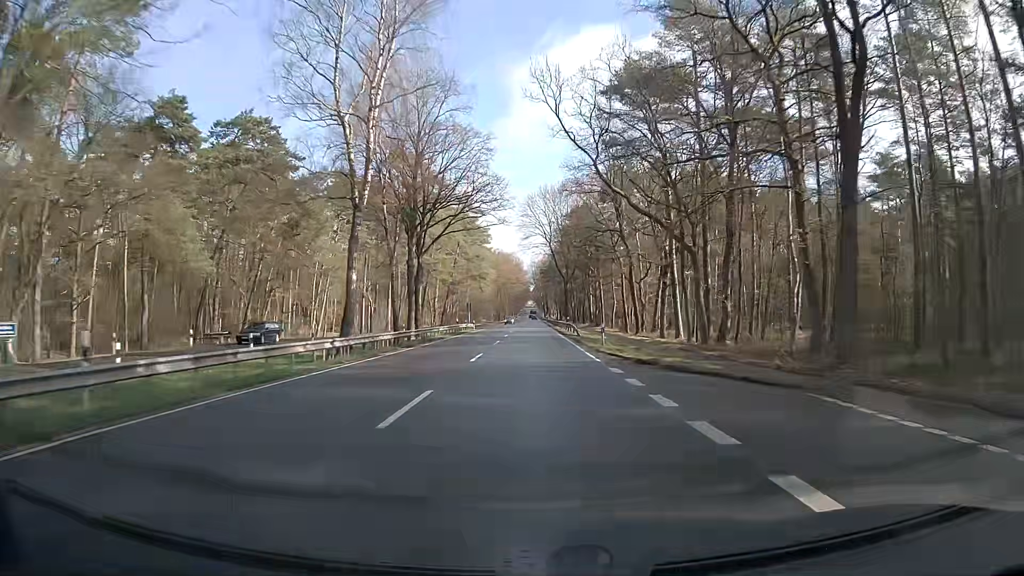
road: primary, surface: asphalt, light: Day
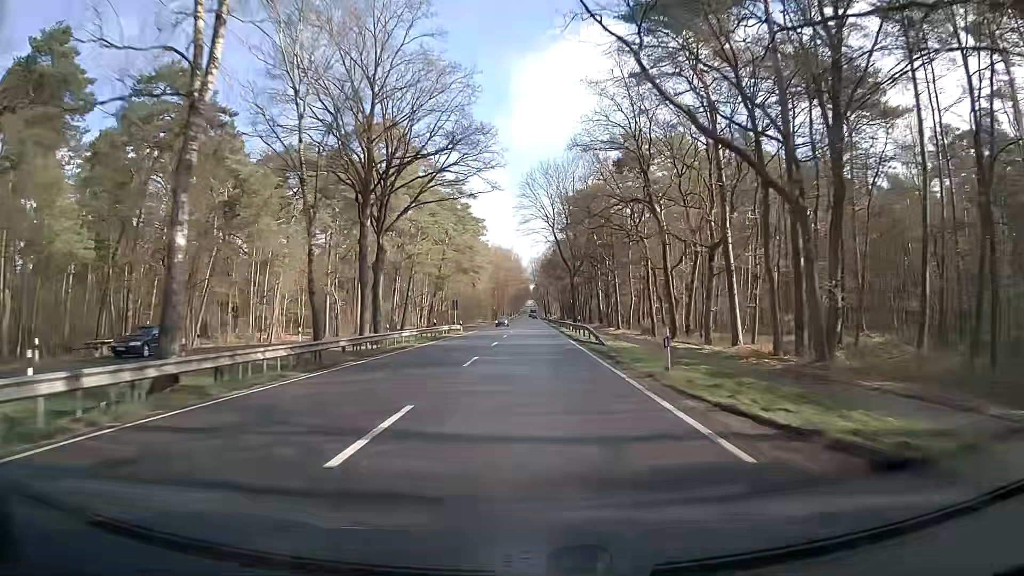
(0.0, +14.3) m; 0°
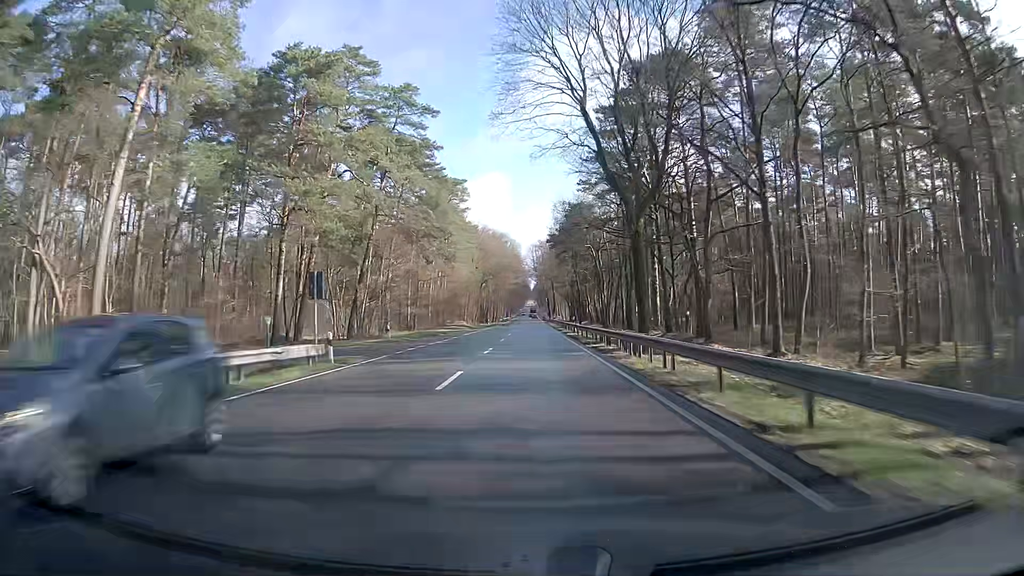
(-0.2, +42.7) m; 0°
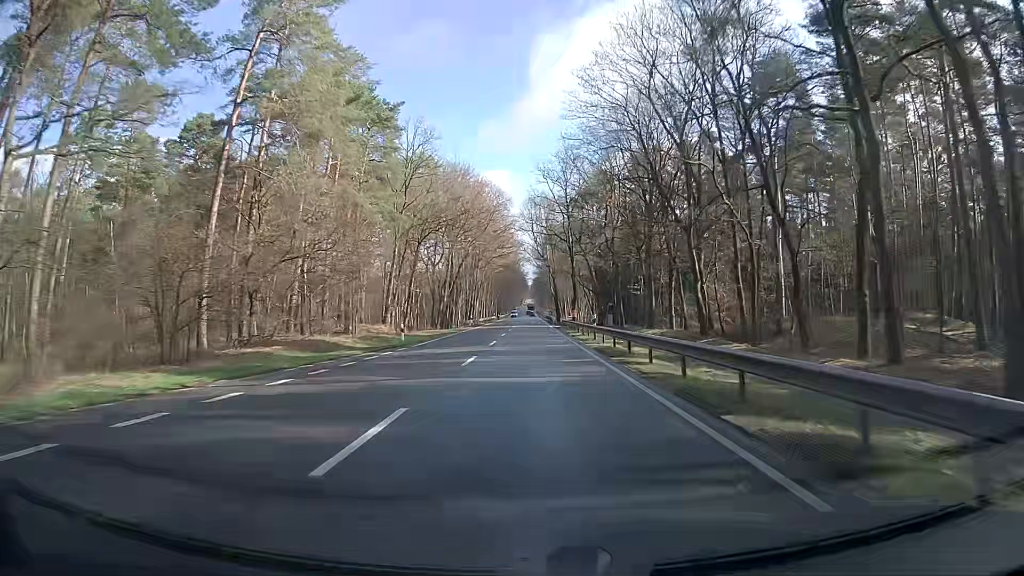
(-0.1, +68.0) m; 0°
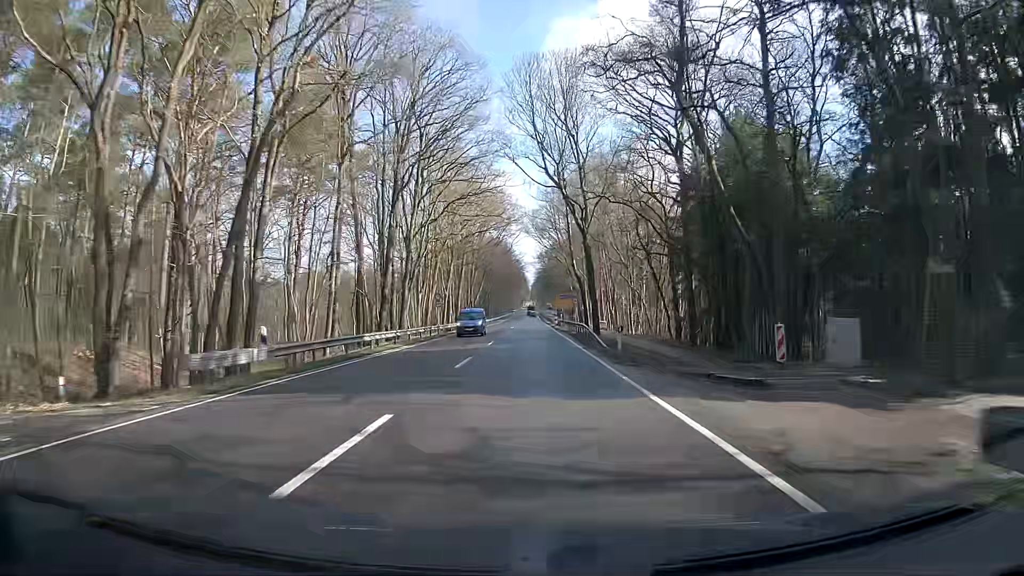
(0.0, +61.7) m; 0°
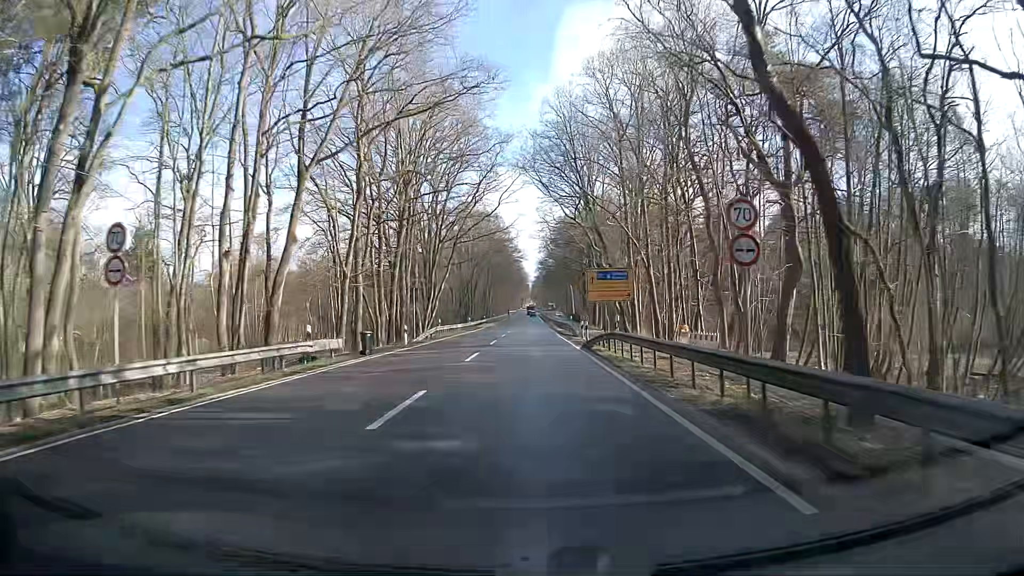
(-0.1, +45.9) m; 0°
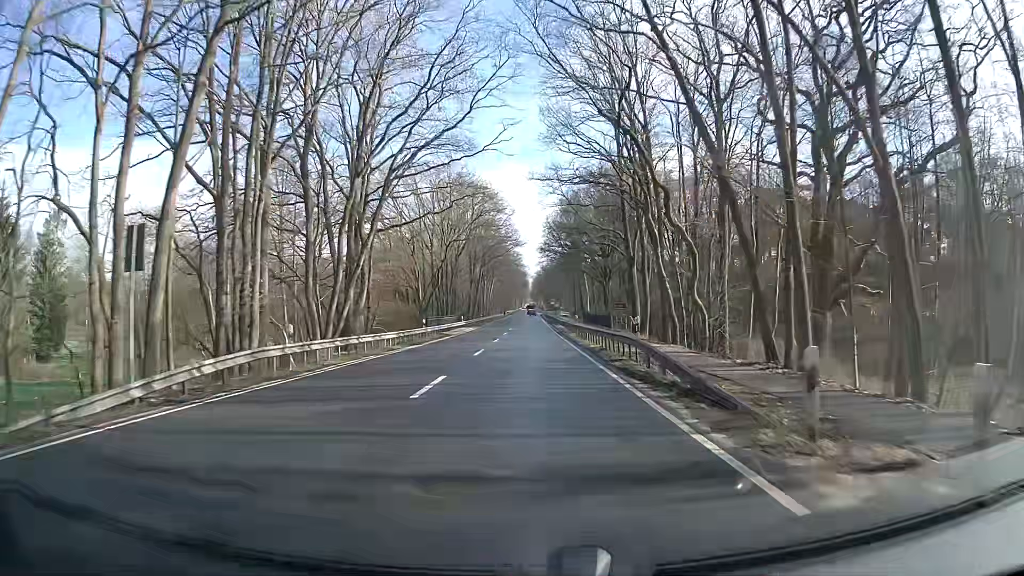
(0.0, +33.6) m; +1°
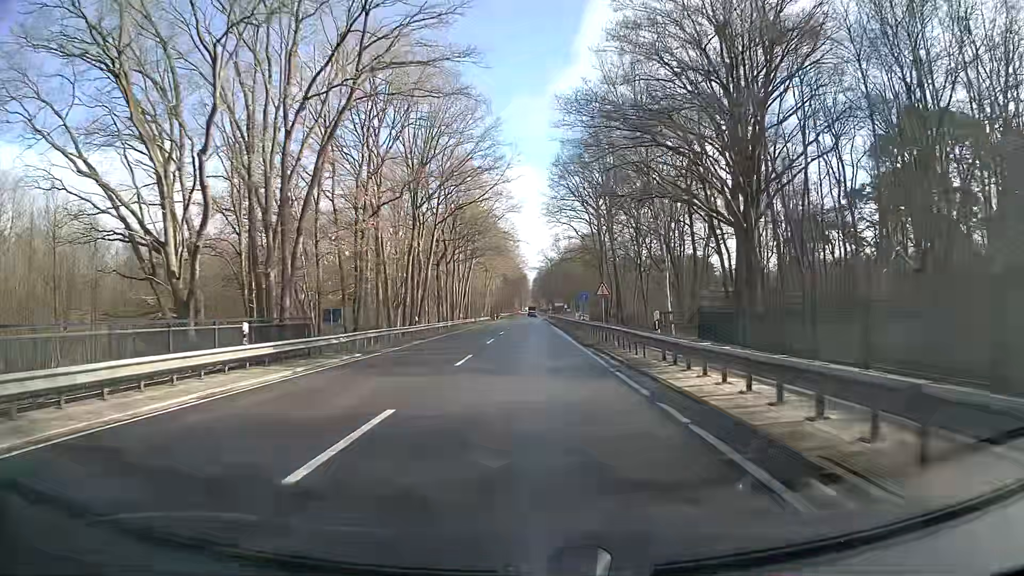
(-1.3, +55.1) m; -2°
(0, +10) (0, +20) (0, +30) (0, +40) (0, +50) (0, +60) (0, +70) (0, +80) (+1, +90) (+1, +100) m
